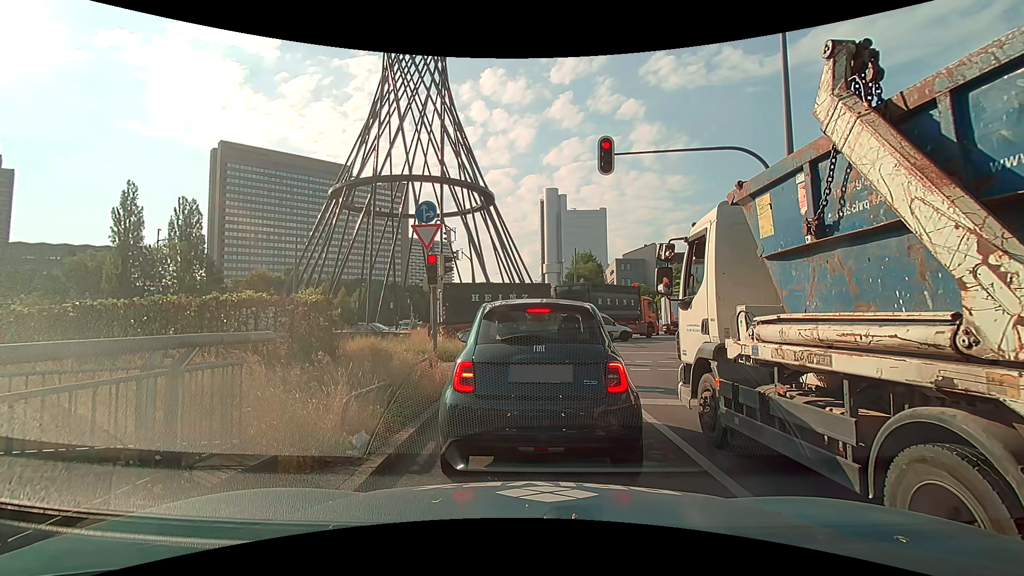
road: trunk_link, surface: asphalt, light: Day
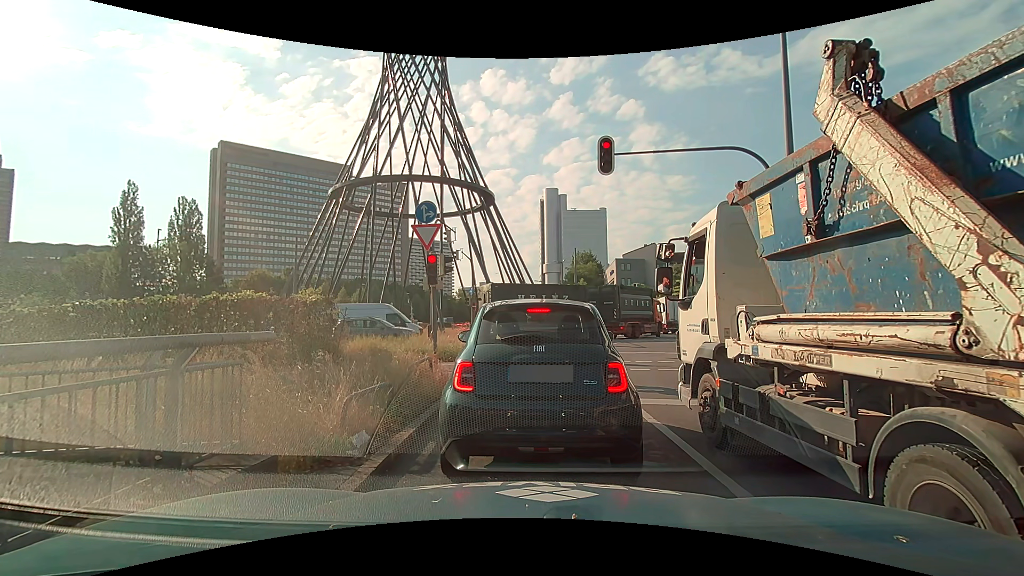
(0.0, 0.0) m; 0°
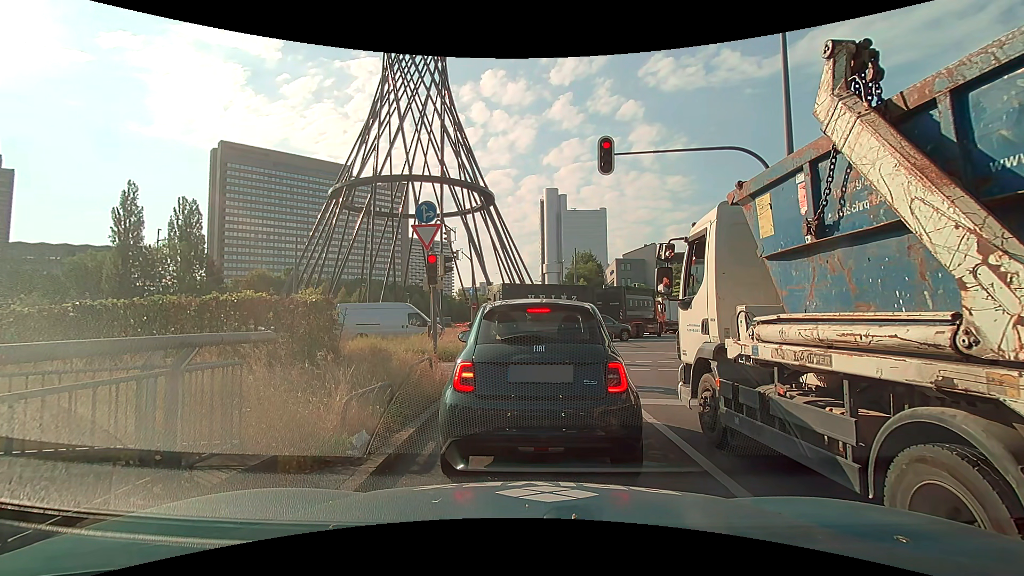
(0.0, 0.0) m; 0°
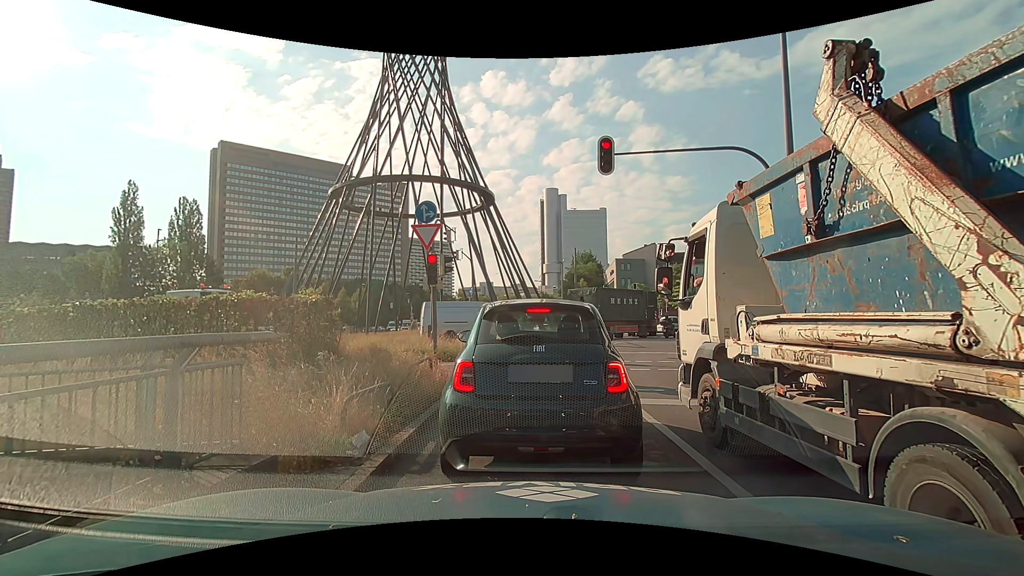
(0.0, 0.0) m; 0°
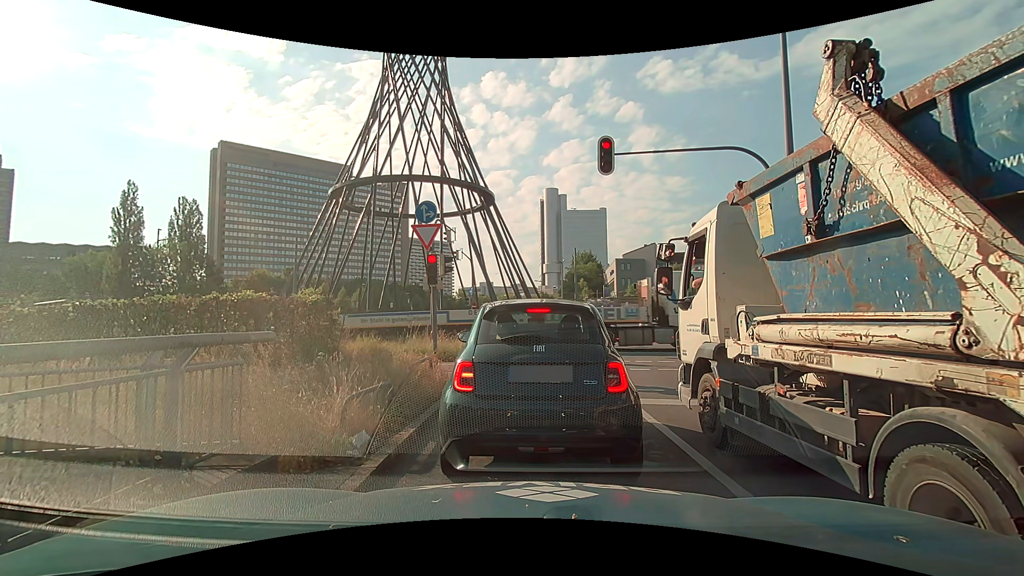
(0.0, 0.0) m; 0°
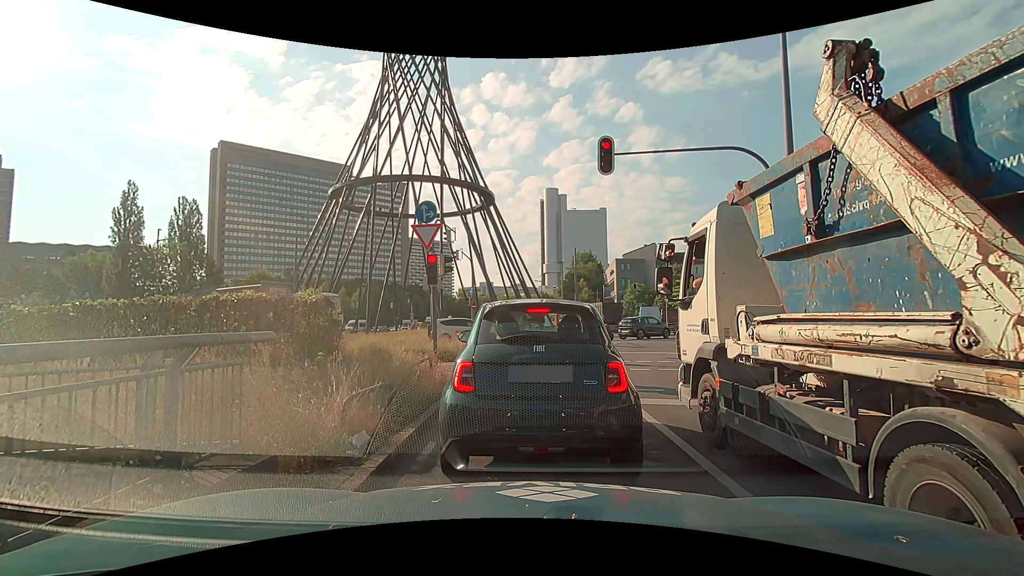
(0.0, 0.0) m; 0°
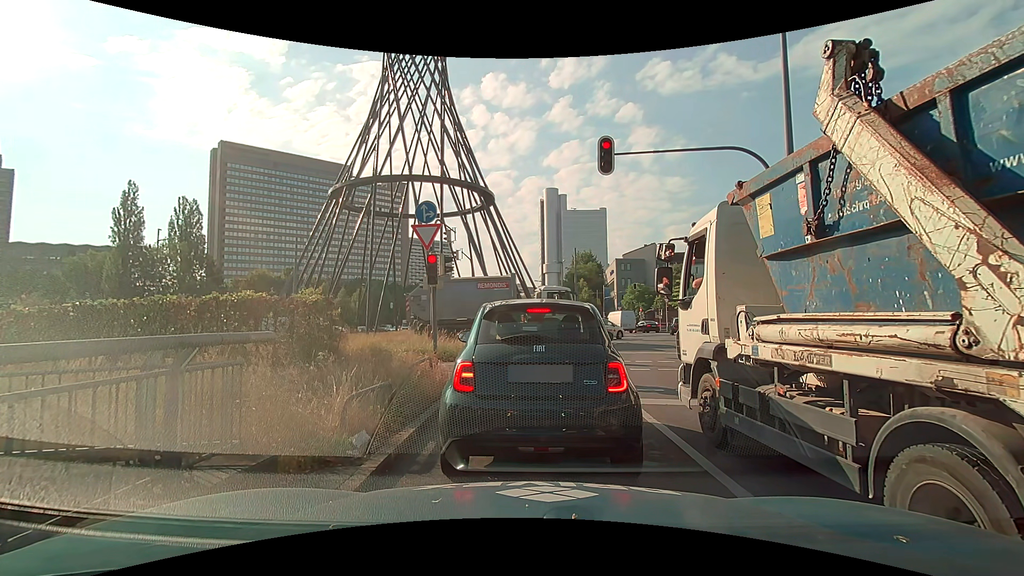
(0.0, 0.0) m; 0°
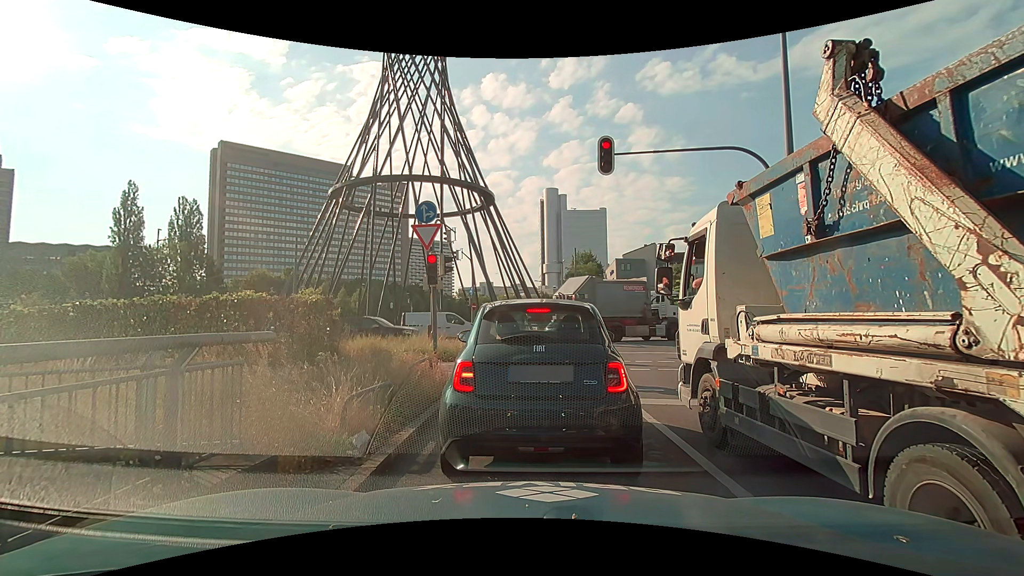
(0.0, 0.0) m; 0°
(0, +10) (0, +20) (+2, +30) (+6, +39) (+10, +48) (+11, +58) (+9, +68) (+6, +78) (0, +86) (-9, +90) m
